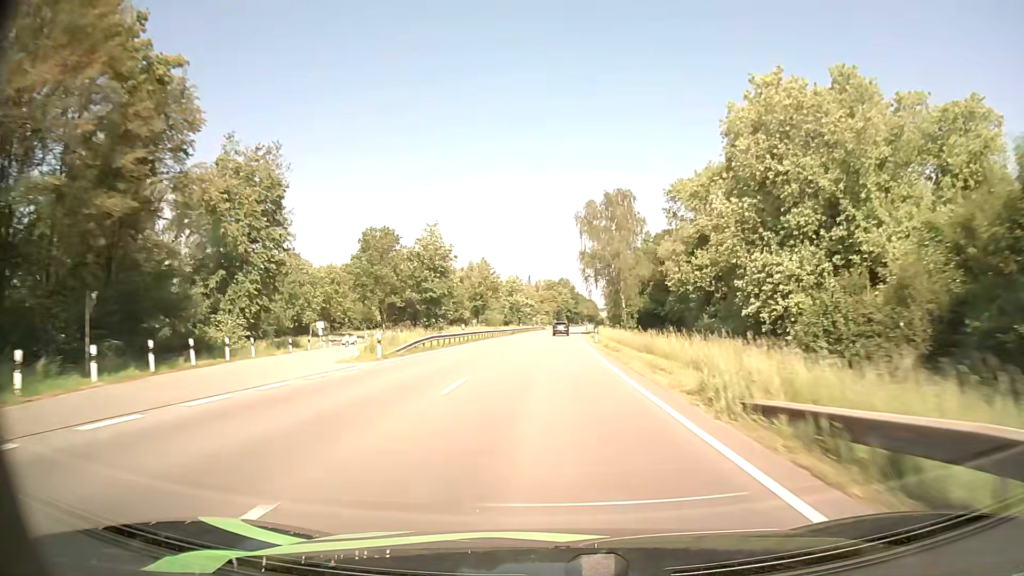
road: primary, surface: asphalt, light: Day
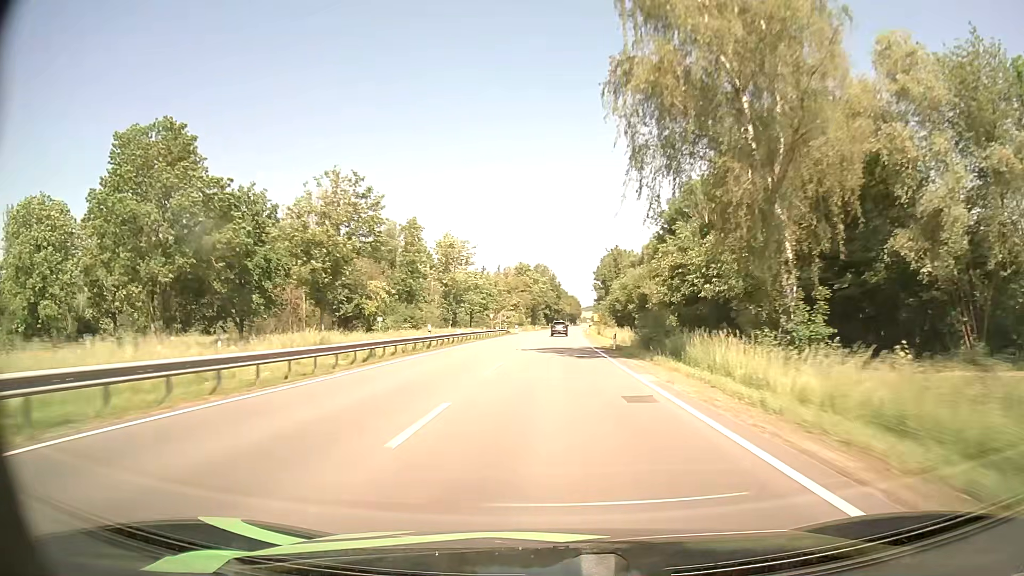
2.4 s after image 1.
(+0.8, +65.4) m; +2°
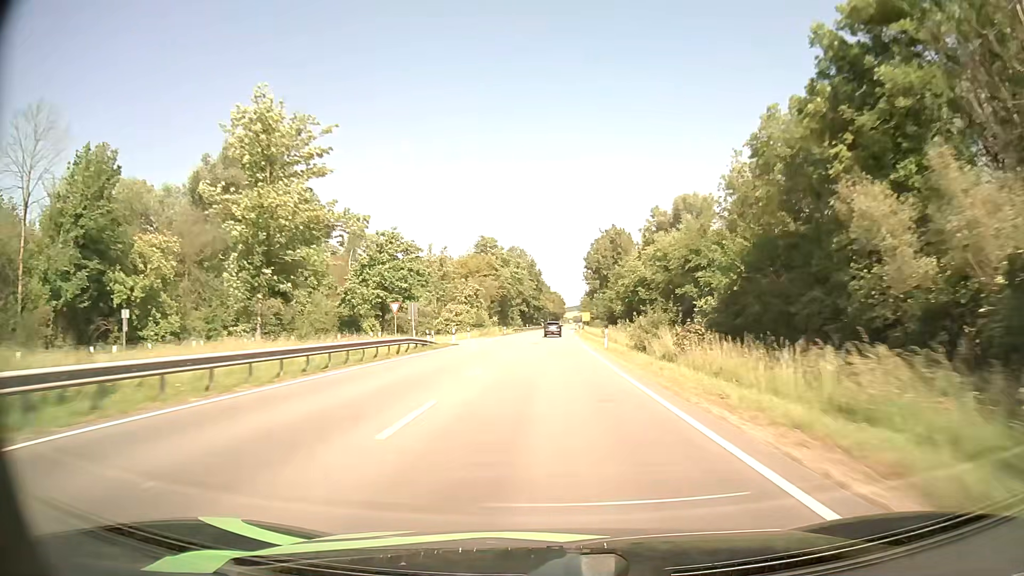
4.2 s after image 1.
(+0.9, +47.6) m; +2°
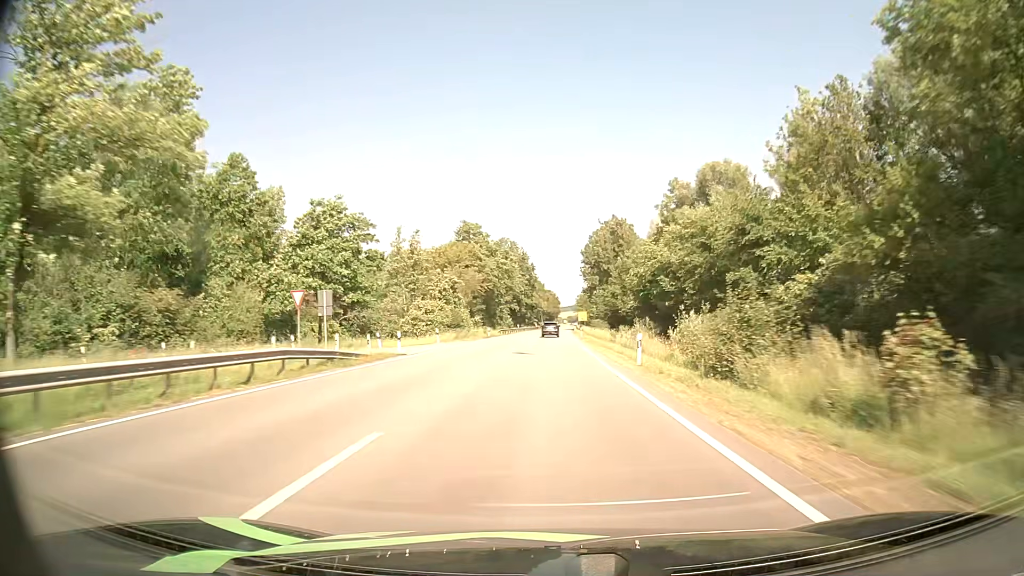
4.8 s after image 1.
(+0.1, +15.6) m; 0°
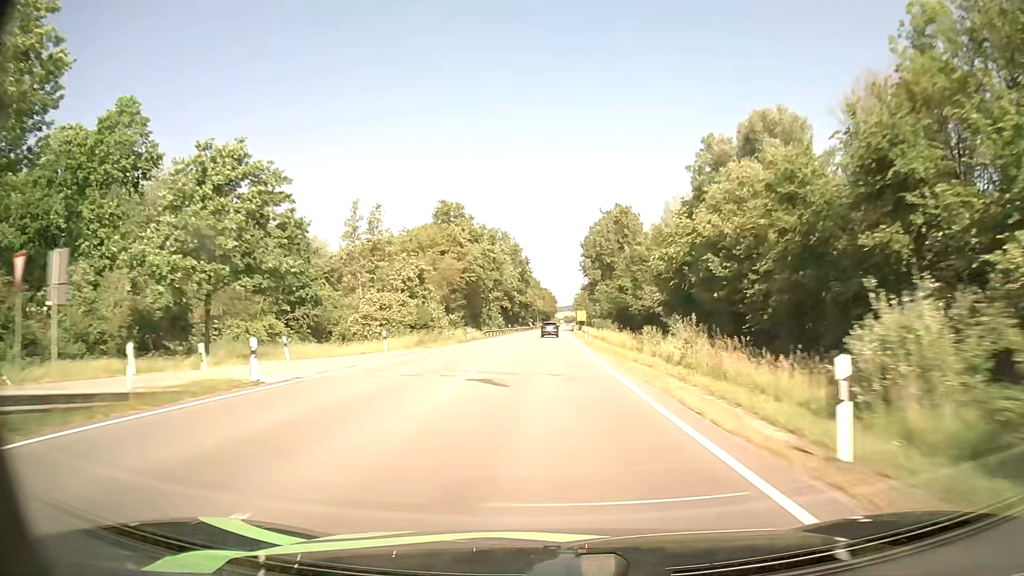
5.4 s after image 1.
(0.0, +15.5) m; 0°
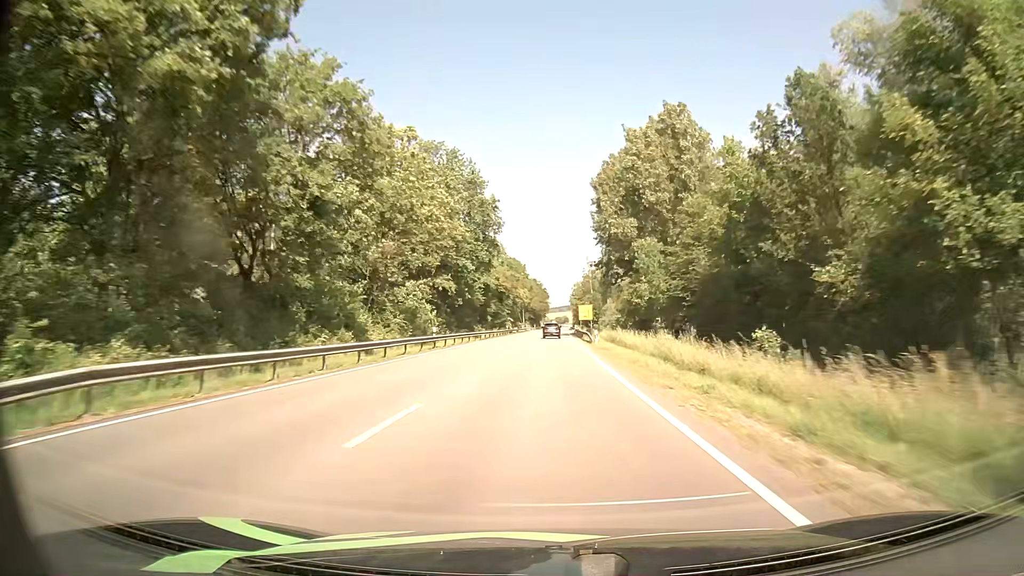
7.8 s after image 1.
(+0.6, +61.7) m; +1°
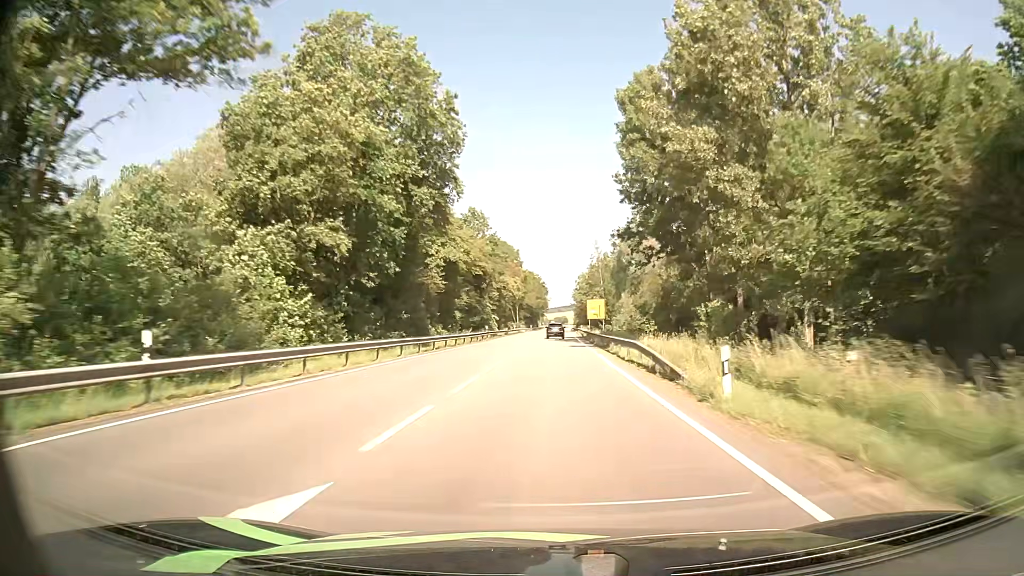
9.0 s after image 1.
(0.0, +30.6) m; 0°
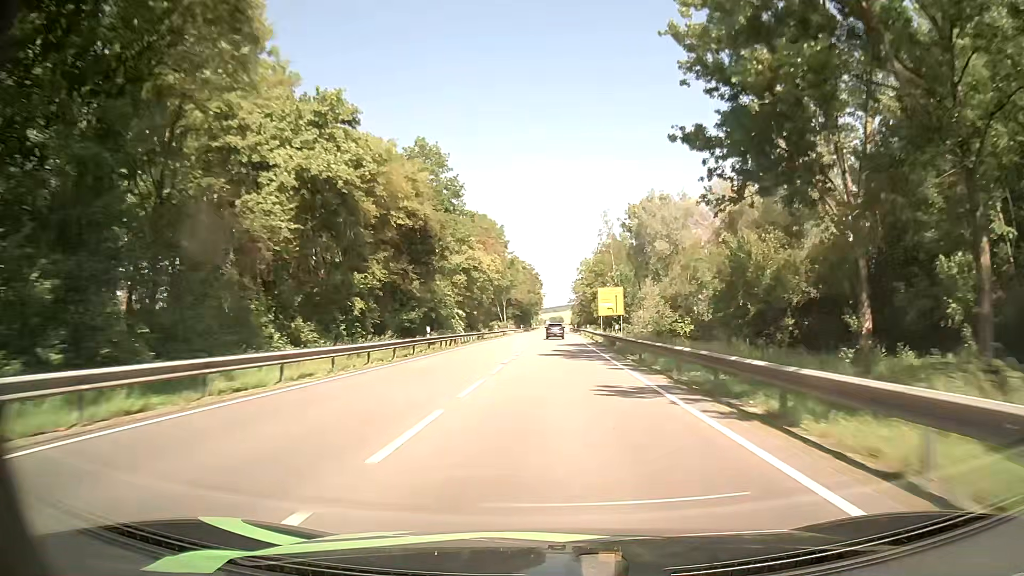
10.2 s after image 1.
(+0.2, +30.4) m; 0°
(0, +10) (0, +20) (0, +30) (0, +40) (0, +50) (+1, +60) (+1, +70) (+1, +80) (+1, +90) (+1, +100) m
